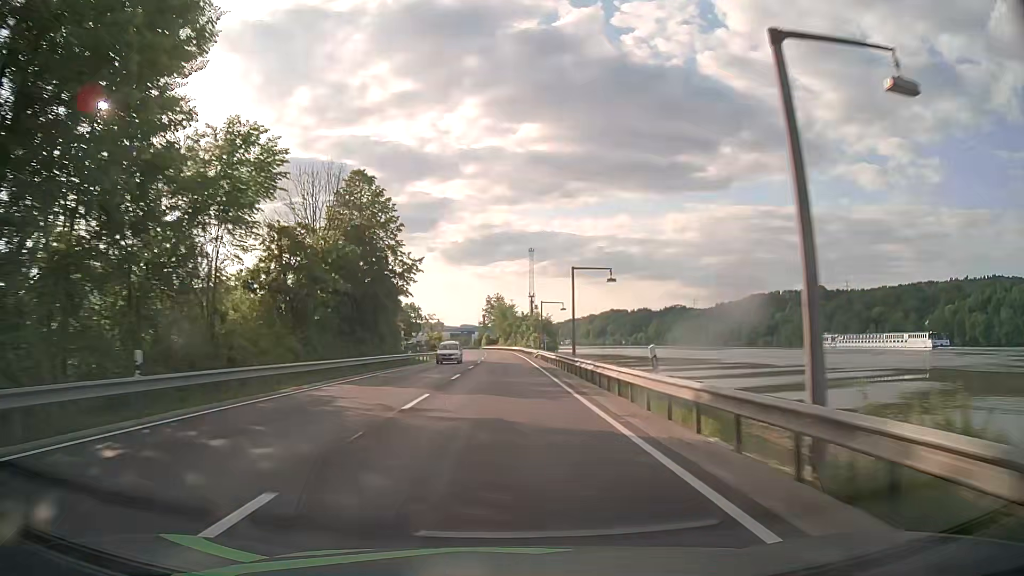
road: primary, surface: asphalt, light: Day
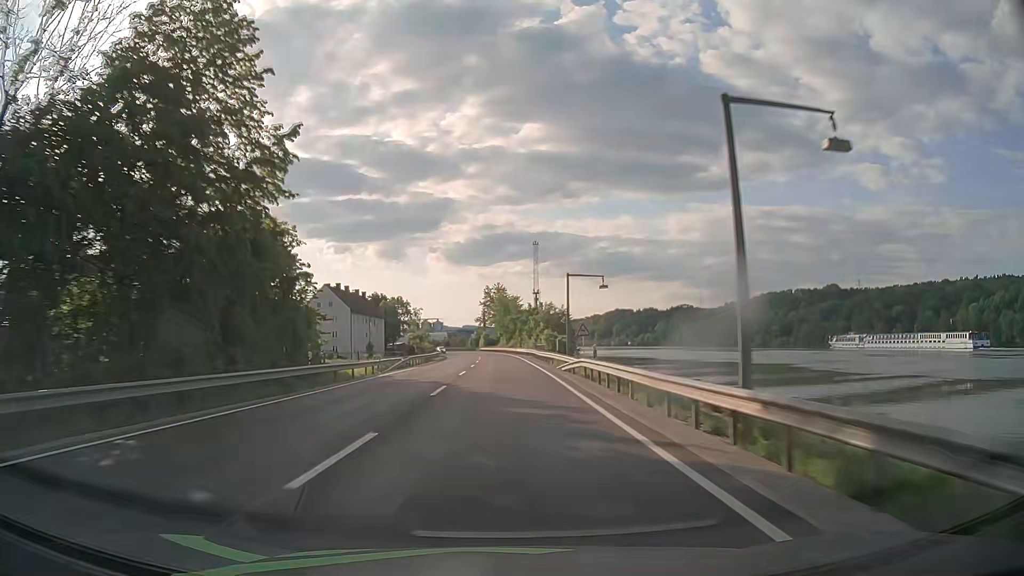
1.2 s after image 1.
(0.0, +31.7) m; 0°
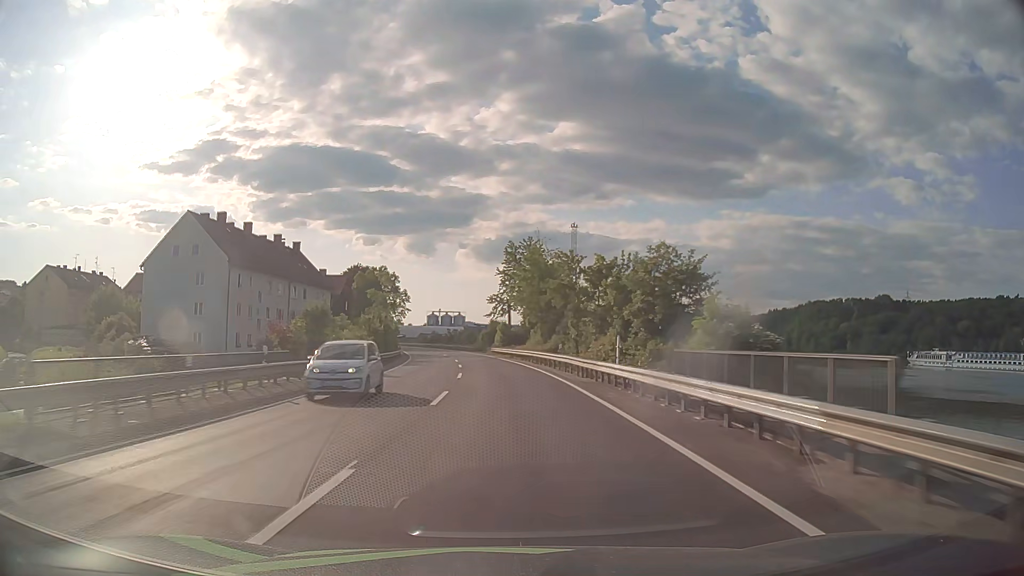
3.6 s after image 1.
(-0.9, +63.2) m; -2°
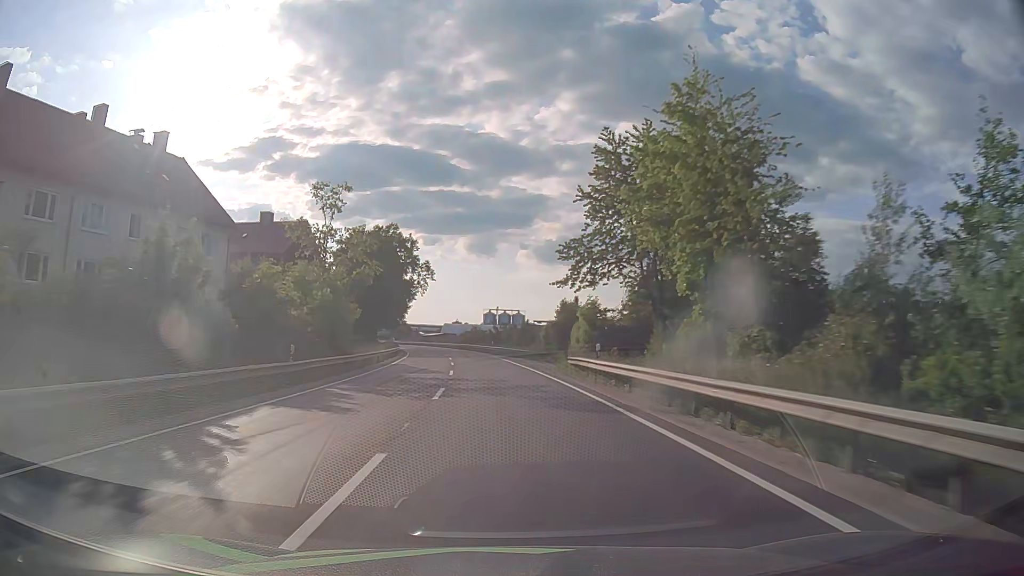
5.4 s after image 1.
(-1.8, +47.3) m; -5°
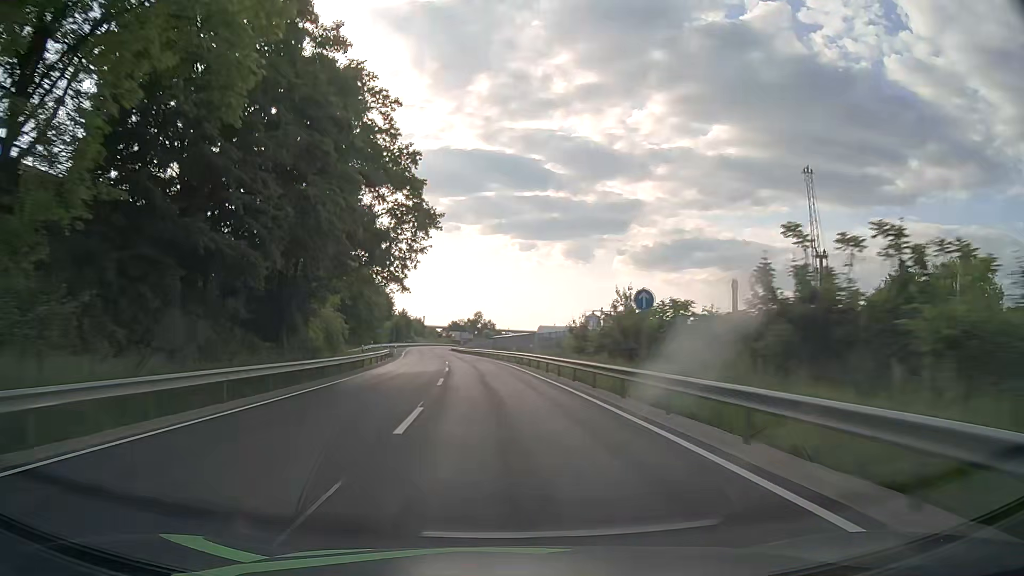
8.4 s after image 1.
(-6.0, +78.6) m; -8°
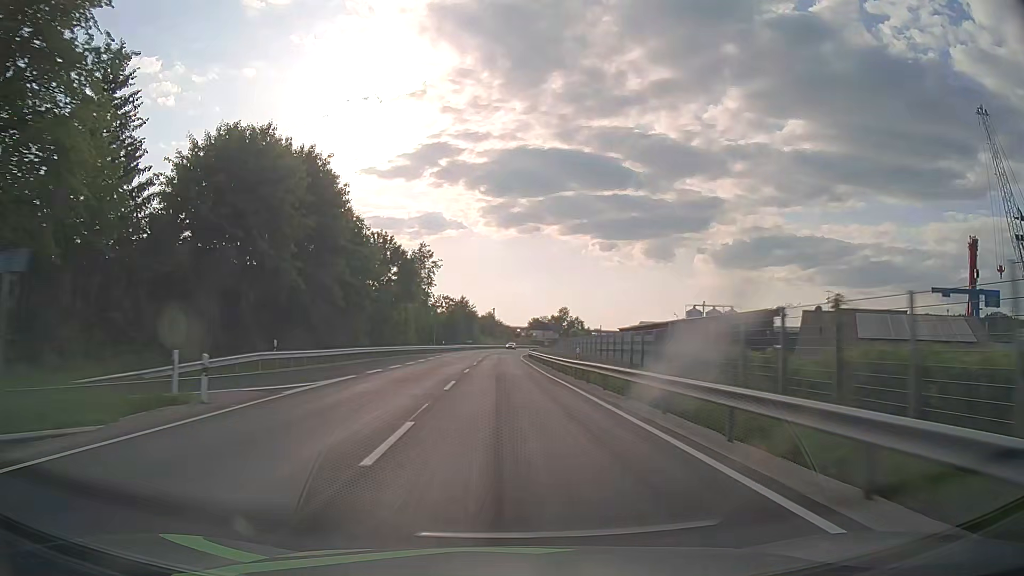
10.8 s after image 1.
(-4.4, +63.0) m; -7°
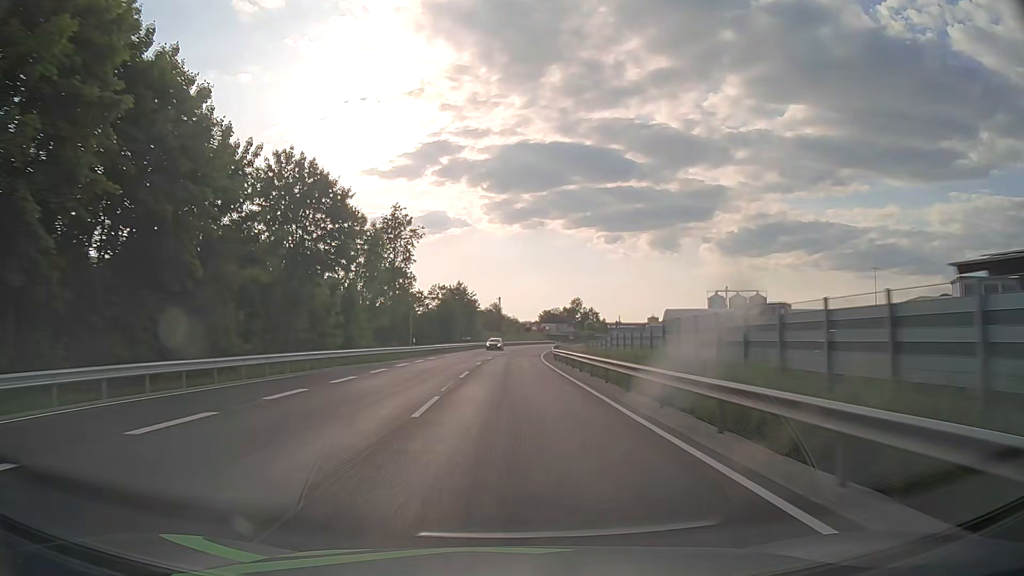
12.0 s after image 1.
(-0.3, +31.6) m; -1°
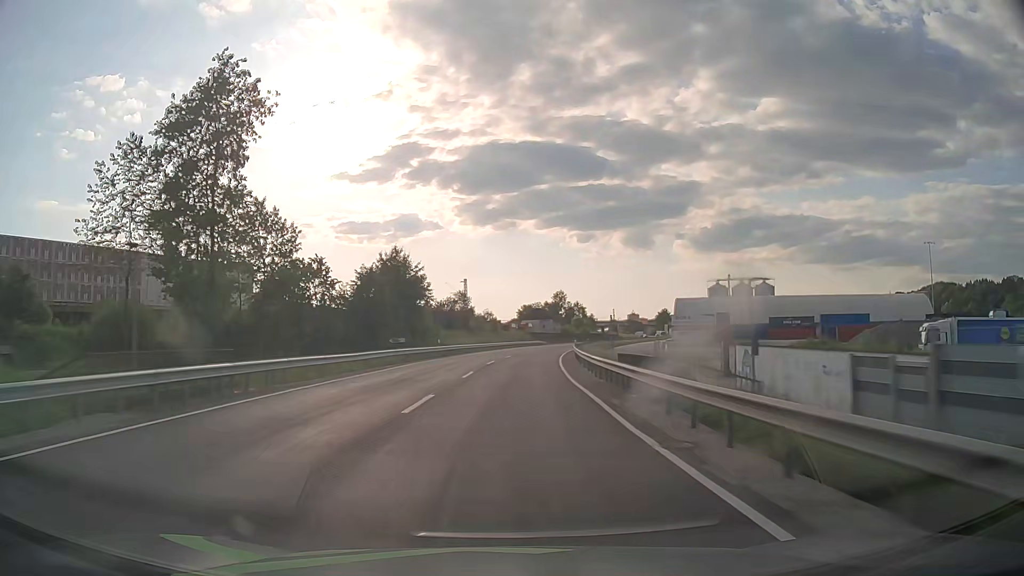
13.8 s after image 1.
(+0.6, +47.5) m; +2°
(0, +10) (0, +20) (+1, +30) (+1, +40) (+2, +50) (+3, +60) (+4, +70) (+6, +80) (+7, +90) (+9, +99) m
